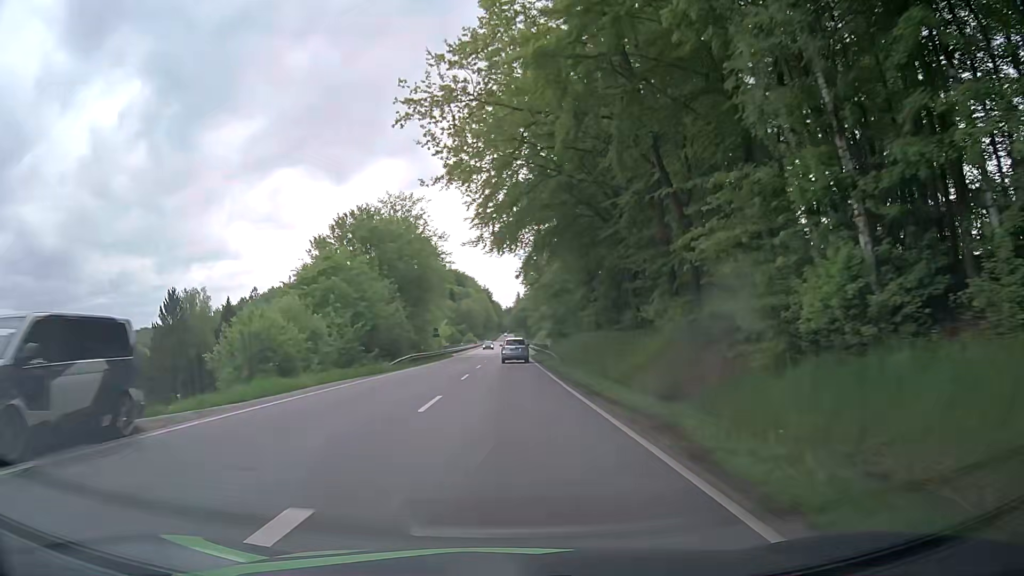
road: primary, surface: asphalt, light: Day
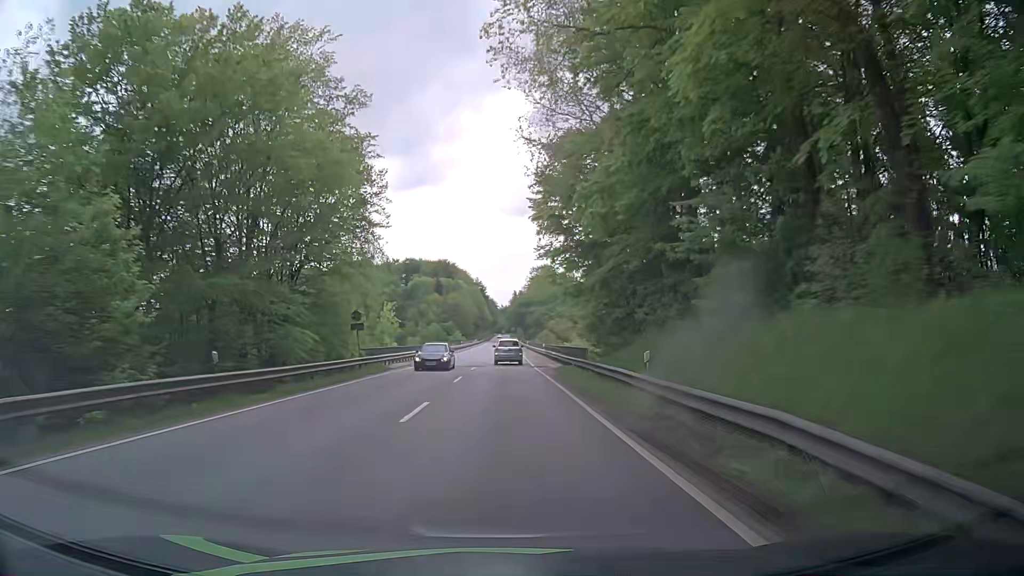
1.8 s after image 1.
(+0.2, +37.6) m; +1°
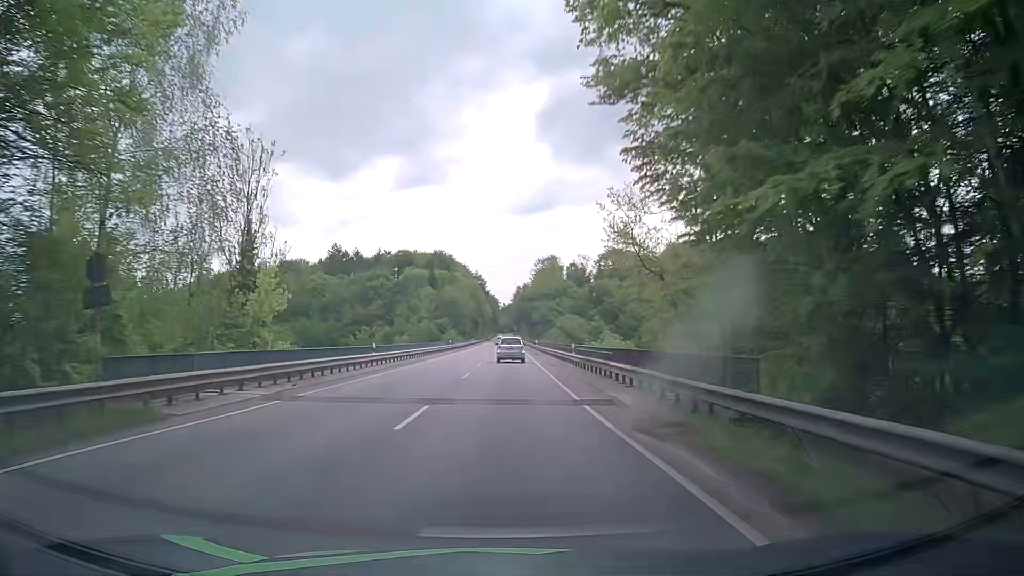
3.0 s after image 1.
(-0.2, +24.8) m; 0°
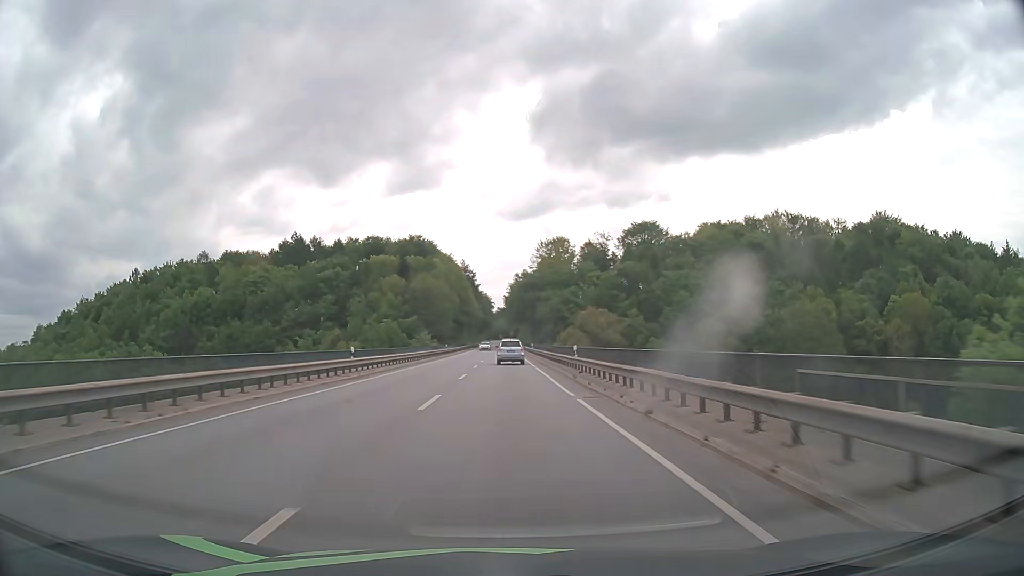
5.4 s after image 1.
(-0.1, +49.2) m; 0°
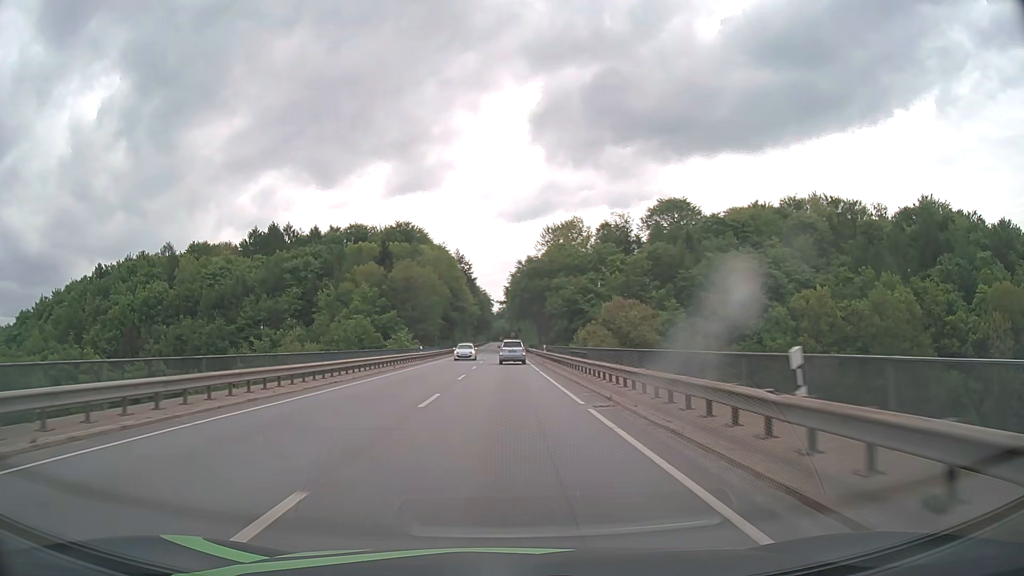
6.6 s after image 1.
(0.0, +24.7) m; 0°
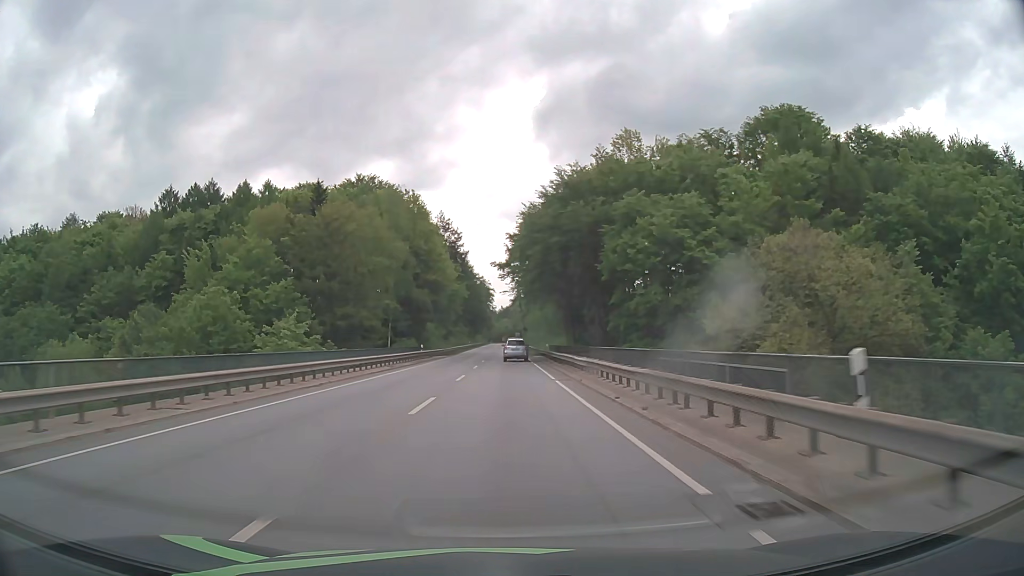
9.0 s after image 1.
(-0.1, +49.8) m; 0°
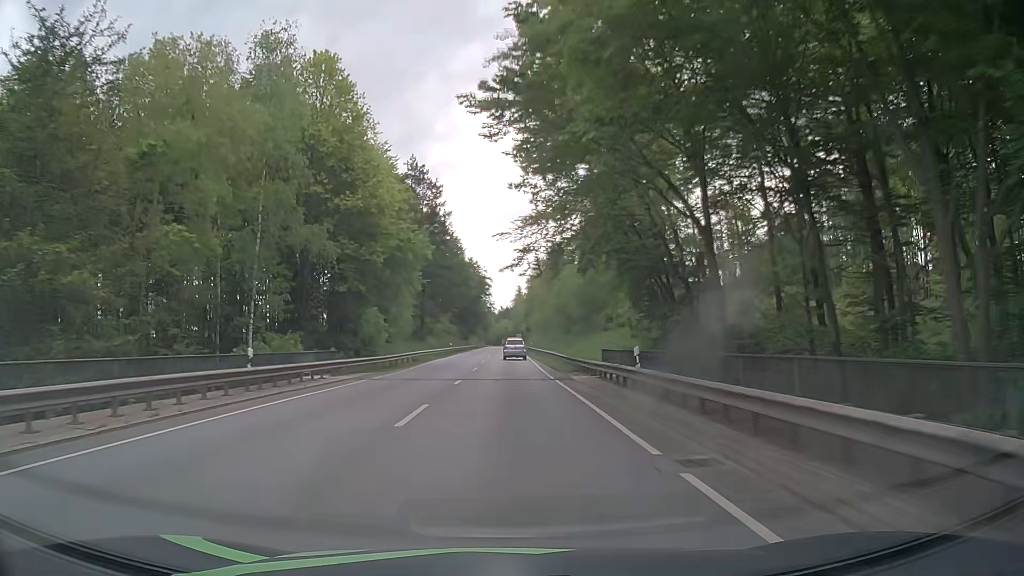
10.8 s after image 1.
(0.0, +38.0) m; 0°
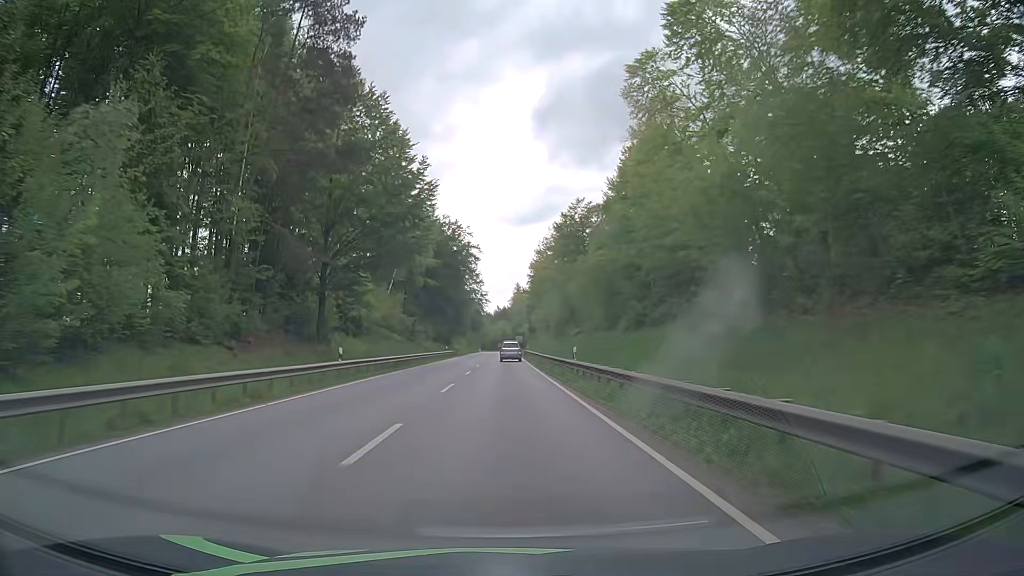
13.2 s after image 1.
(+0.2, +51.7) m; 0°
(0, +10) (0, +20) (0, +30) (0, +40) (0, +50) (0, +60) (0, +70) (0, +80) (+1, +90) (+1, +100) m
